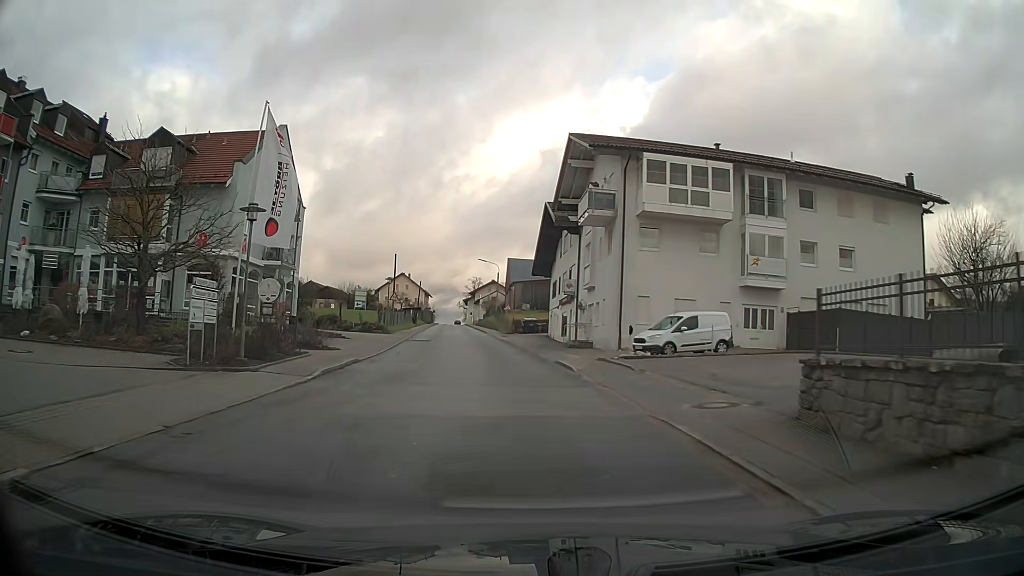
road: tertiary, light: Day
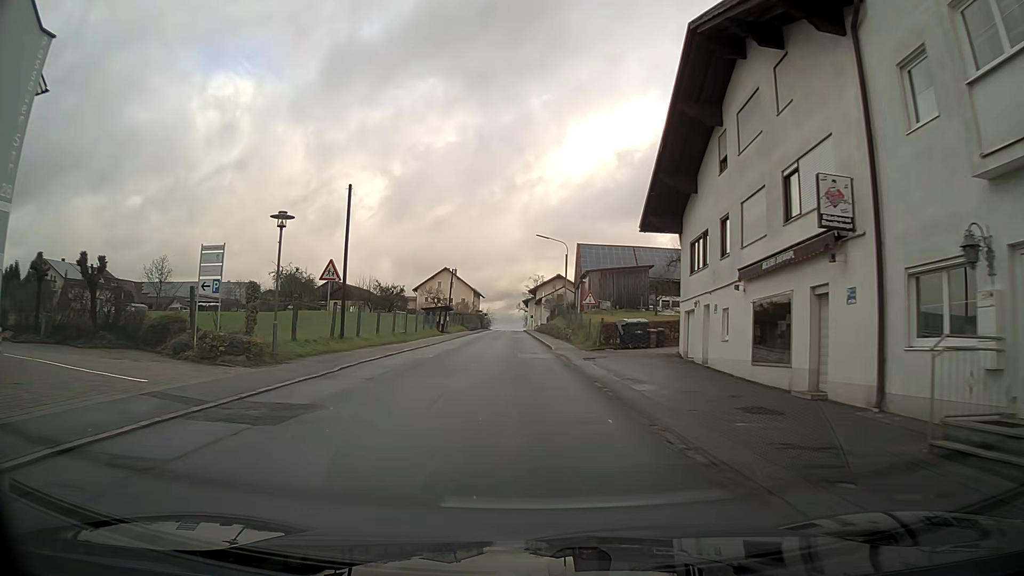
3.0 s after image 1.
(-1.6, +31.9) m; -5°
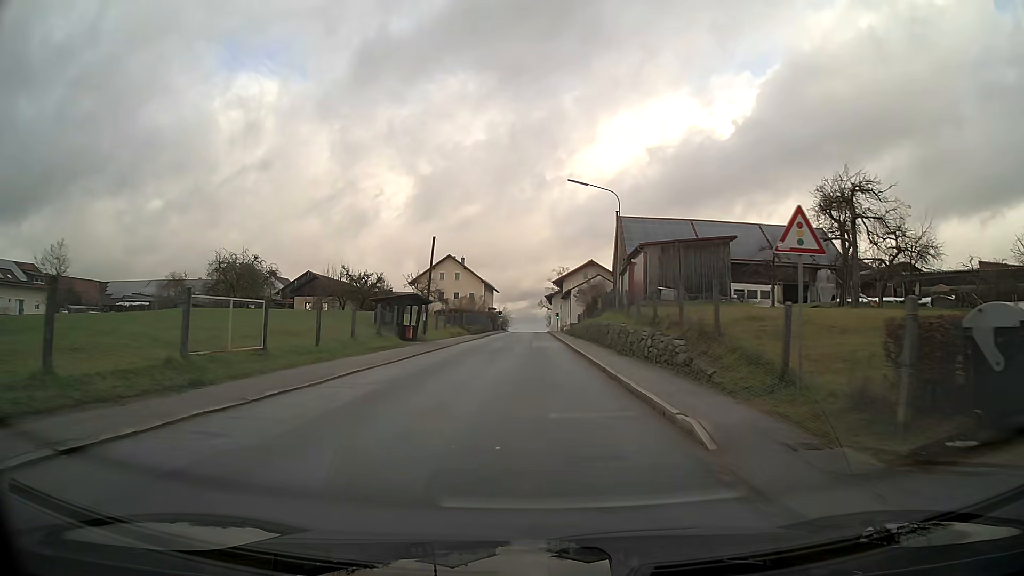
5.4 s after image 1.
(-0.4, +26.2) m; -1°
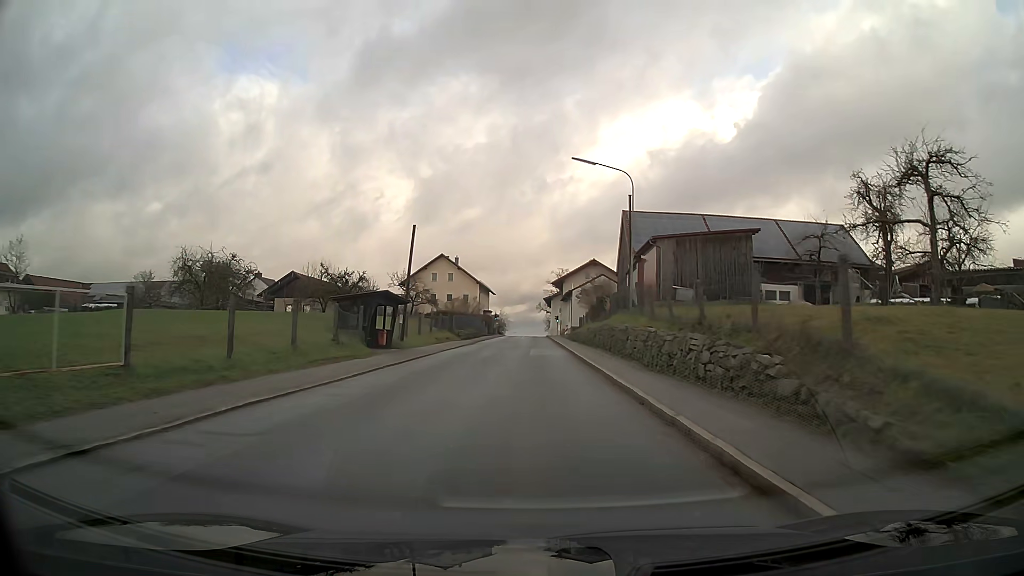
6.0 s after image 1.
(0.0, +6.5) m; 0°
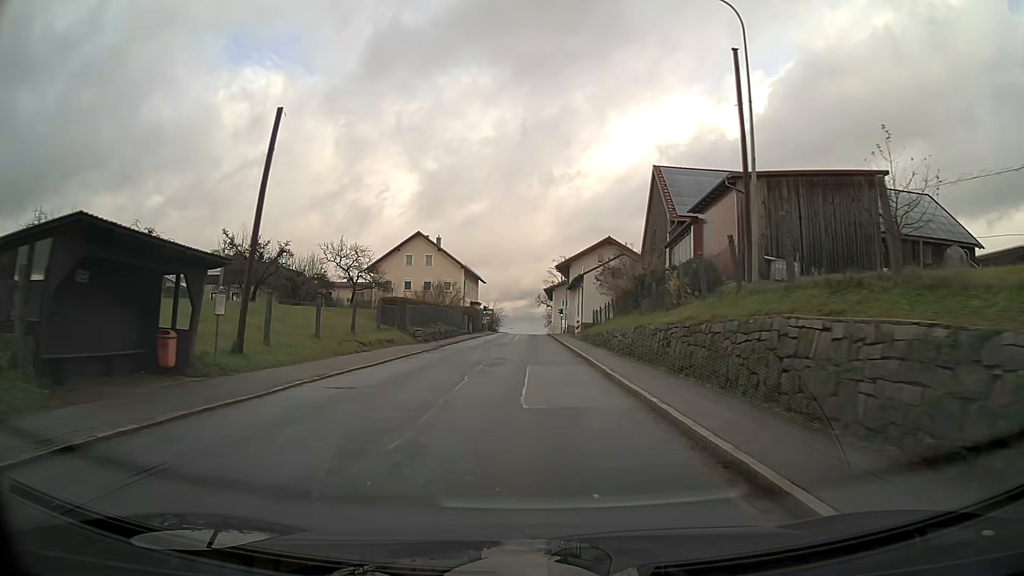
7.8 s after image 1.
(0.0, +19.9) m; 0°
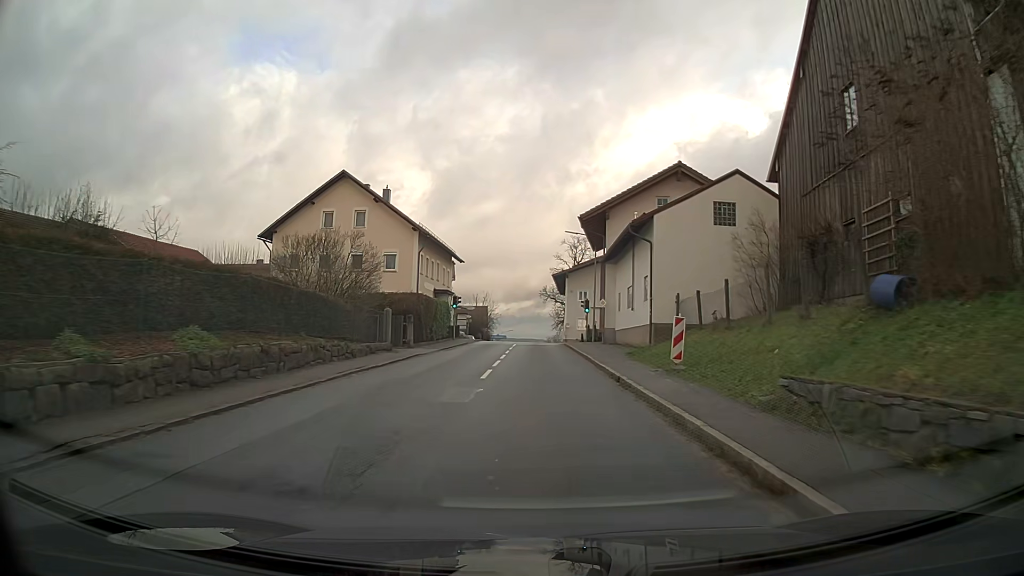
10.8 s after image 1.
(-0.1, +34.3) m; 0°
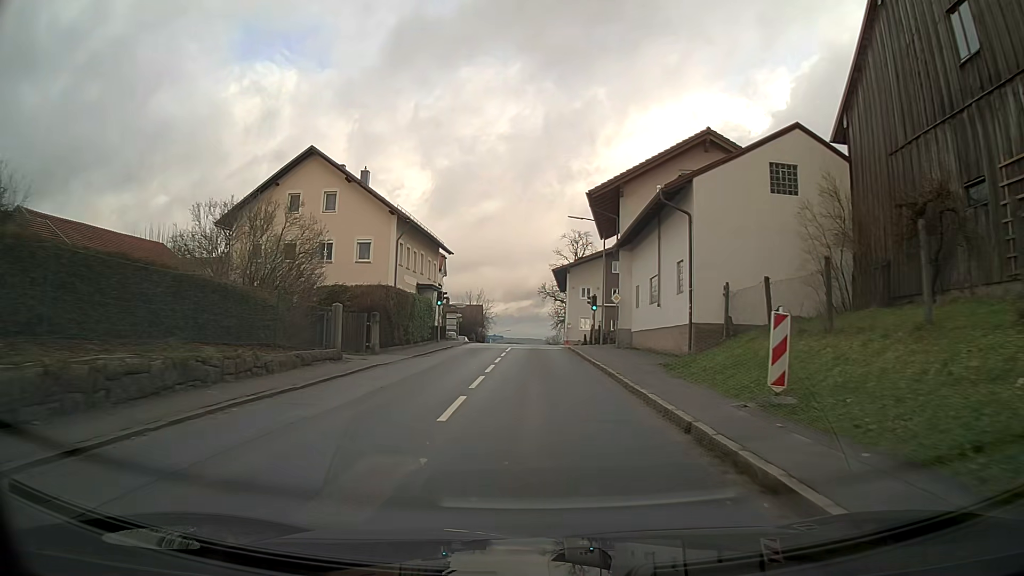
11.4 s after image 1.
(0.0, +7.0) m; 0°
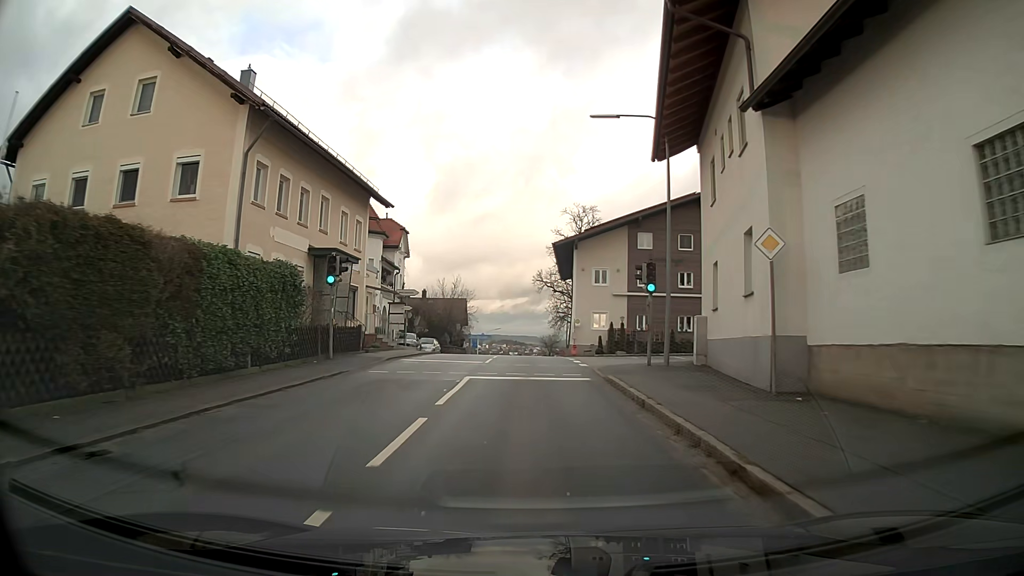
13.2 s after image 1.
(+0.1, +21.3) m; 0°
